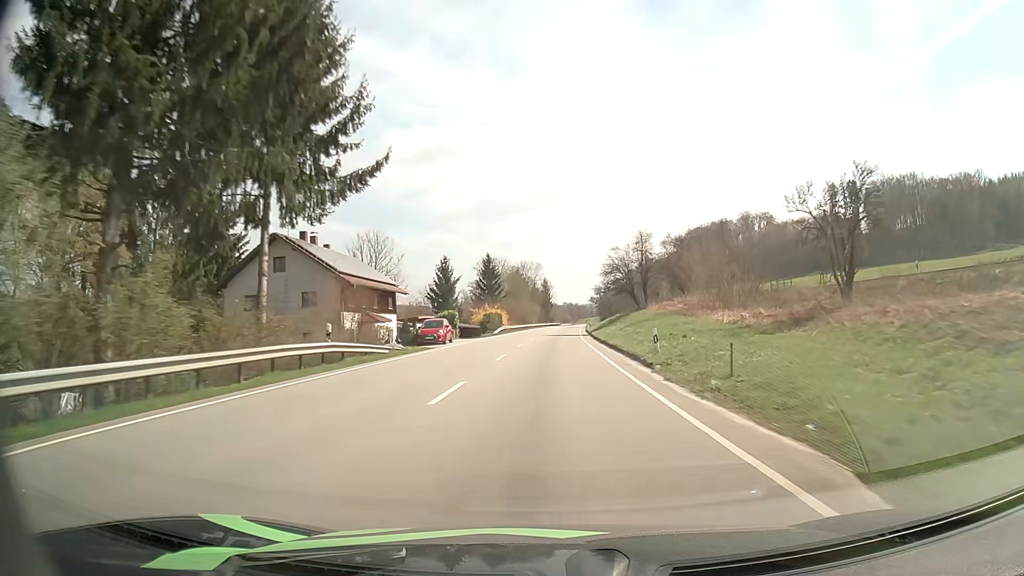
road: primary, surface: asphalt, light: Day
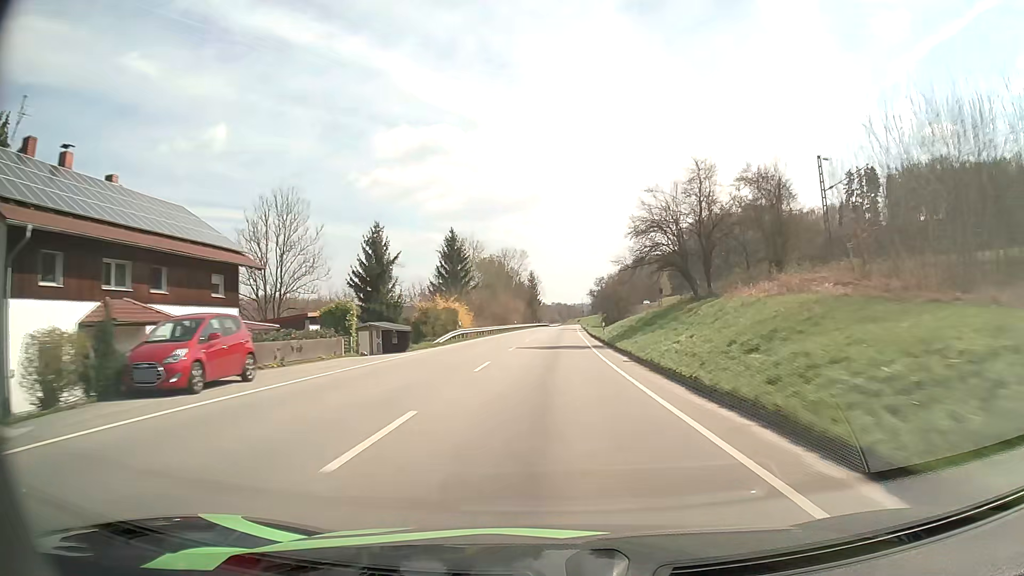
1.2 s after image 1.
(+0.2, +29.6) m; +1°
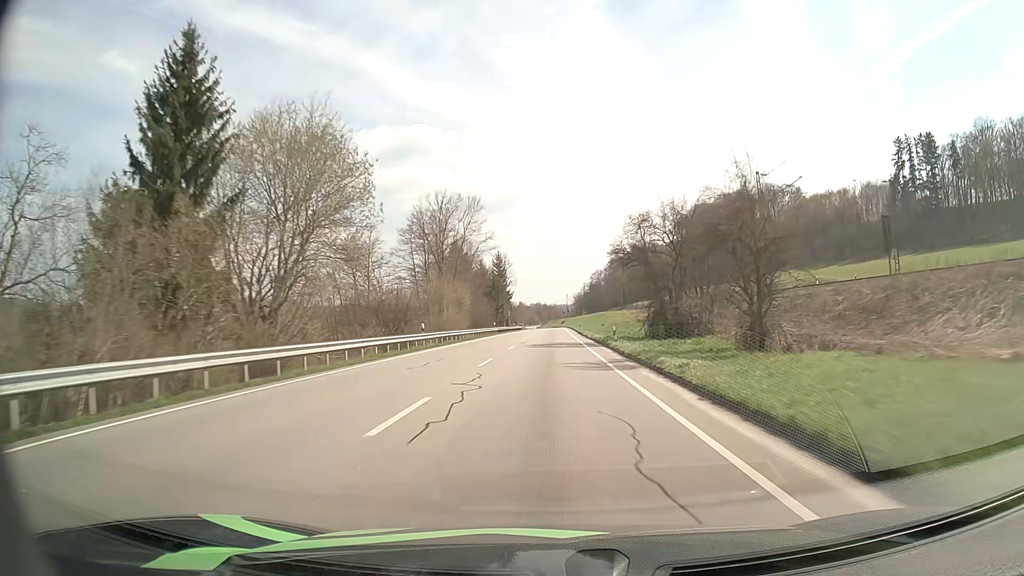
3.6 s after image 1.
(+1.0, +59.4) m; +2°
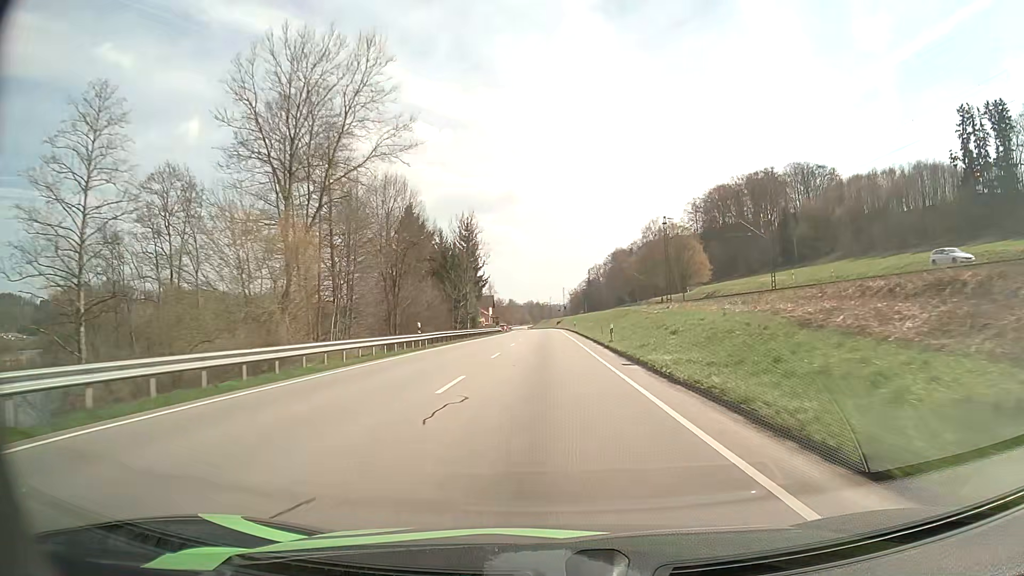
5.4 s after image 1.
(+0.2, +44.3) m; +1°
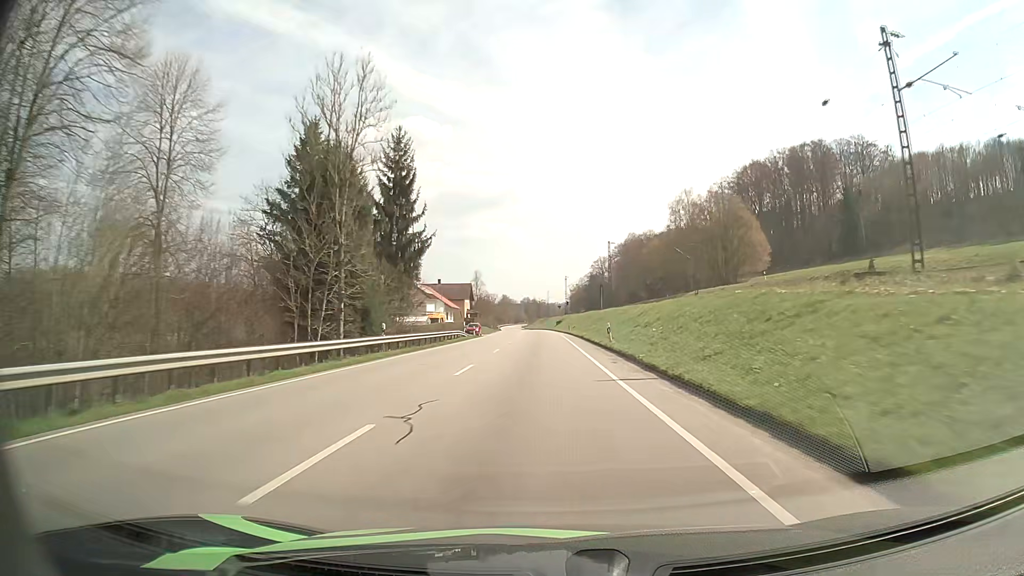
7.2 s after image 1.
(+0.1, +44.7) m; 0°
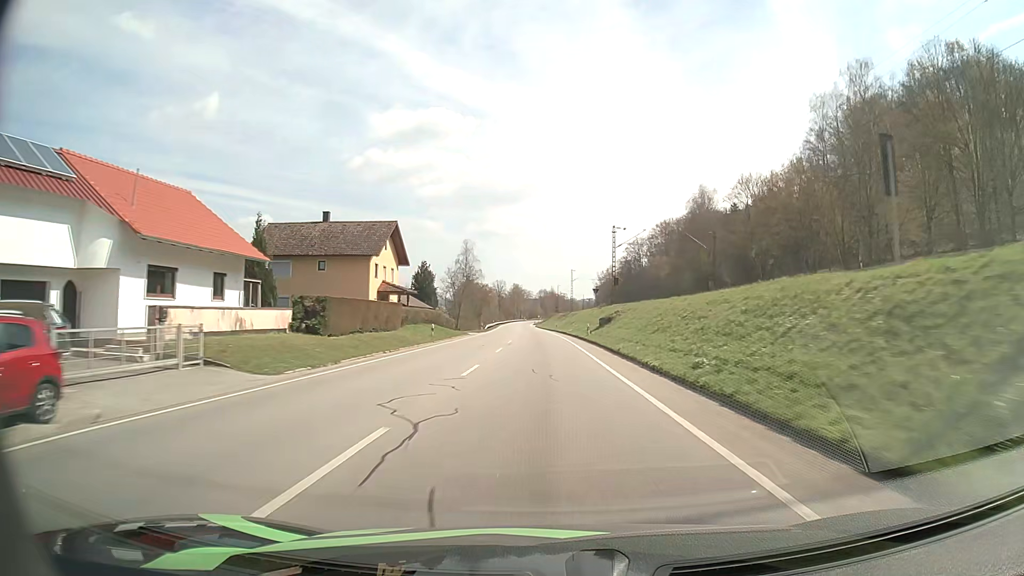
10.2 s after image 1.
(-0.9, +74.0) m; -2°
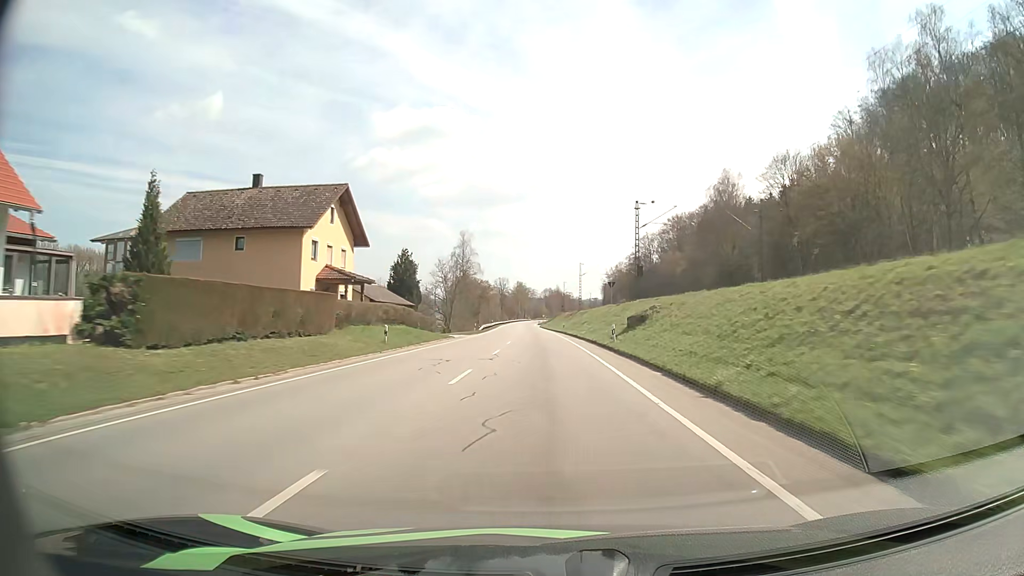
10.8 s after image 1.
(0.0, +14.8) m; 0°
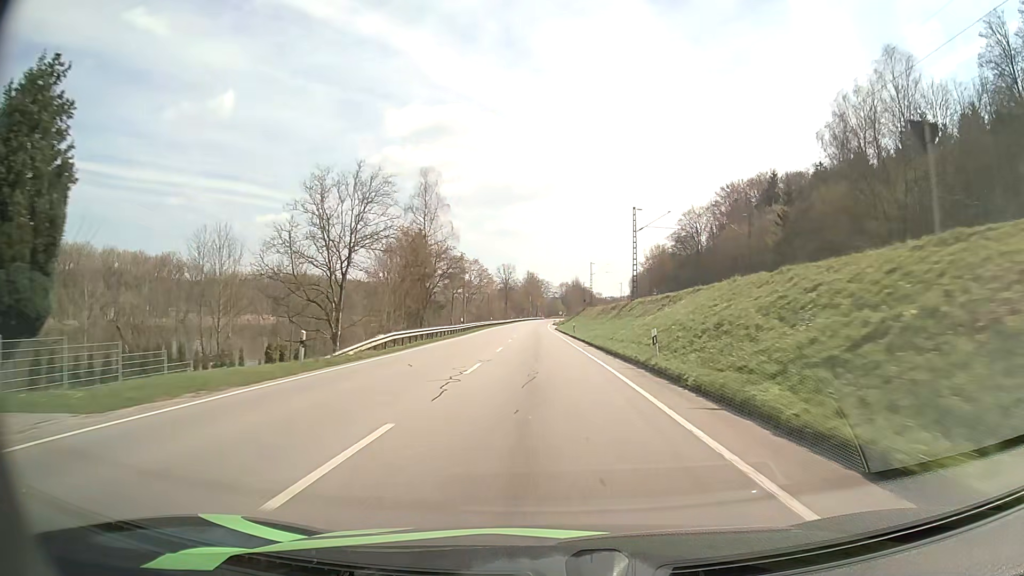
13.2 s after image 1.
(-0.7, +58.6) m; -1°
(0, +10) (0, +20) (0, +30) (0, +40) (0, +50) (0, +60) (-1, +70) (-1, +80) (-1, +90) (-1, +100) m
